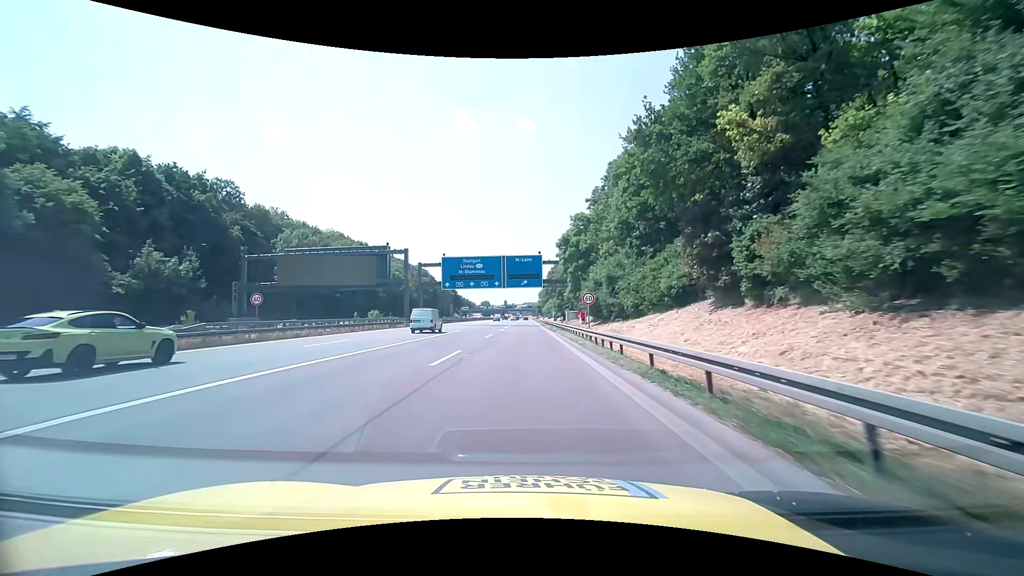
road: motorway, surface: asphalt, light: Day
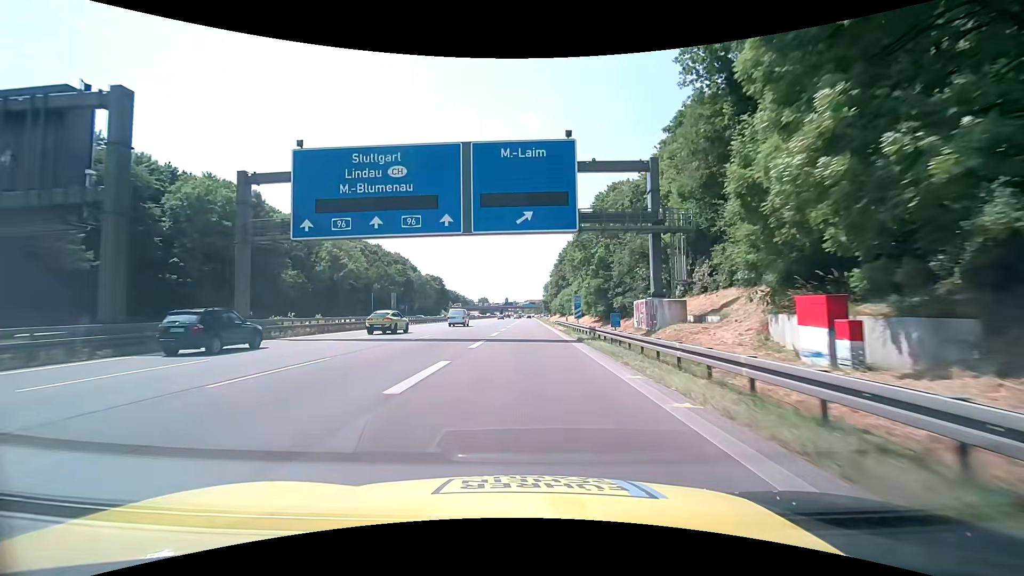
(+0.2, +50.5) m; 0°
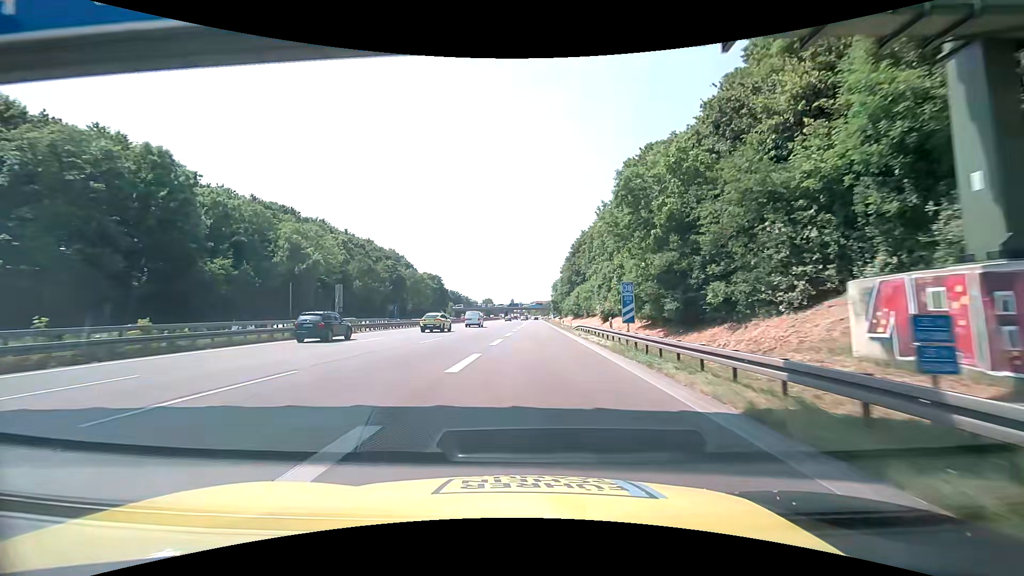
(-0.1, +20.2) m; 0°
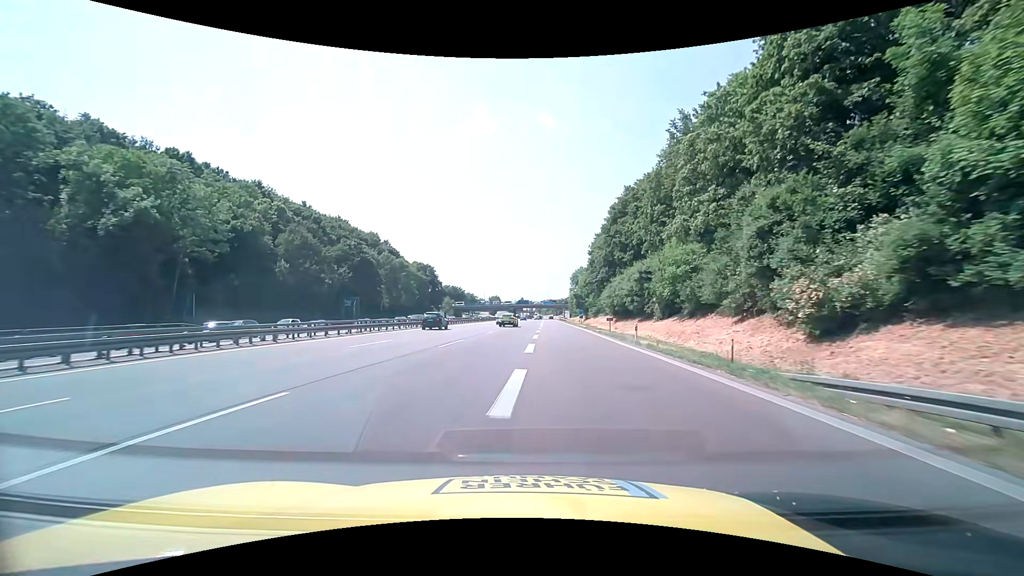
(-0.5, +40.3) m; -1°
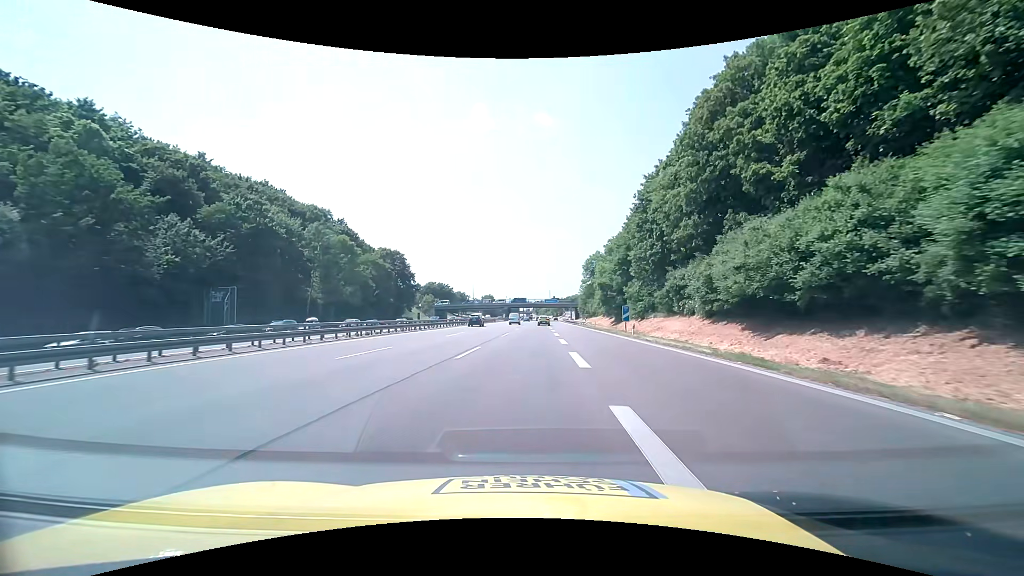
(-0.2, +40.2) m; 0°
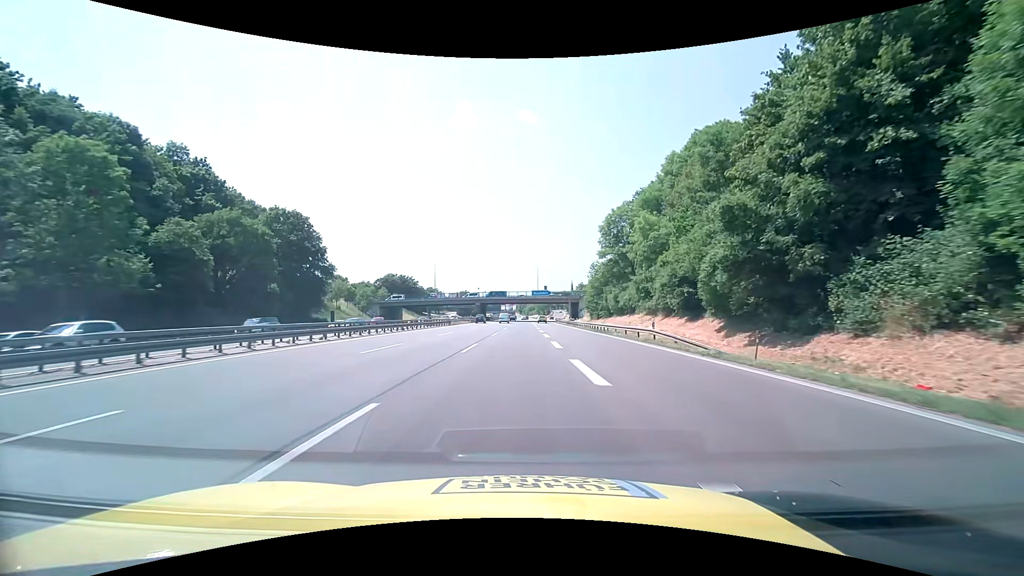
(+1.3, +50.3) m; +2°
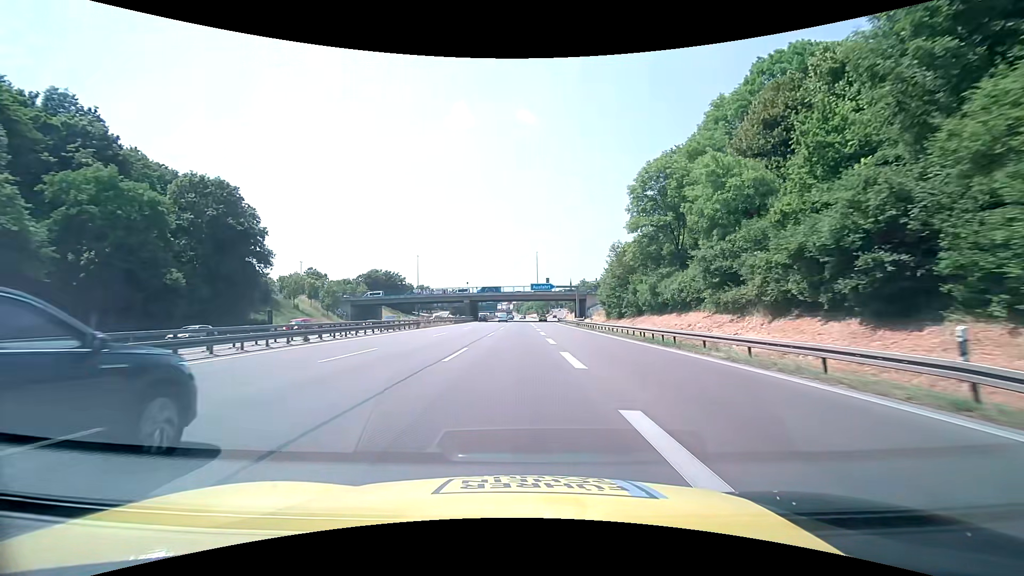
(0.0, +20.4) m; 0°
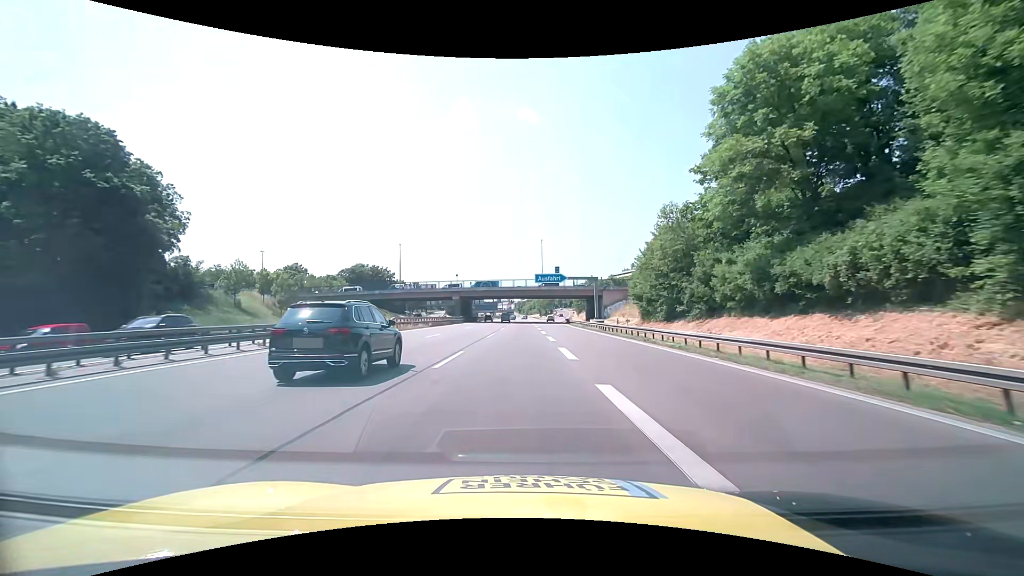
(-0.1, +20.6) m; 0°
(0, +10) (0, +20) (0, +30) (0, +40) (0, +50) (0, +60) (0, +70) (0, +80) (0, +90) (0, +100) m
